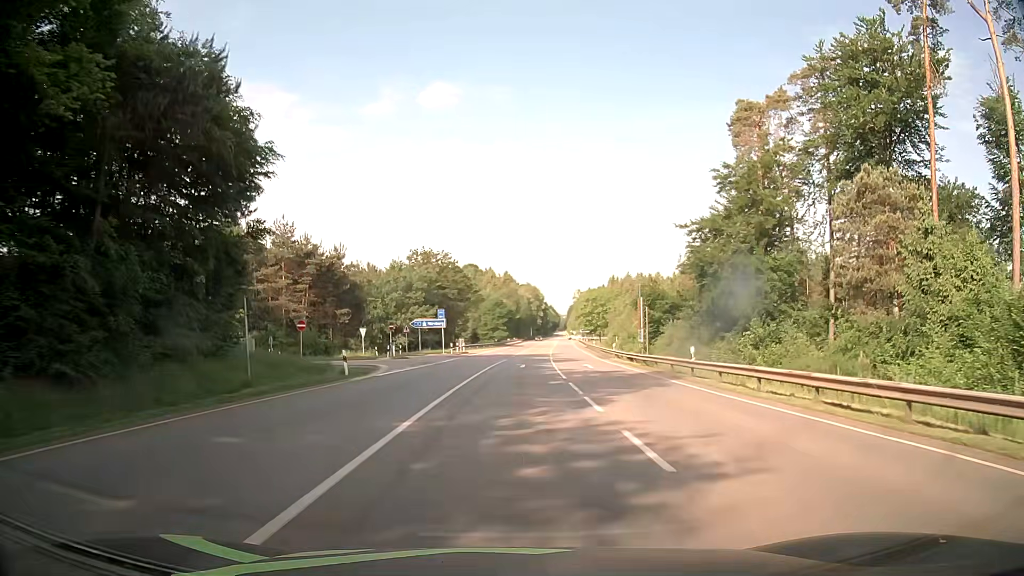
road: secondary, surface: asphalt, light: Day
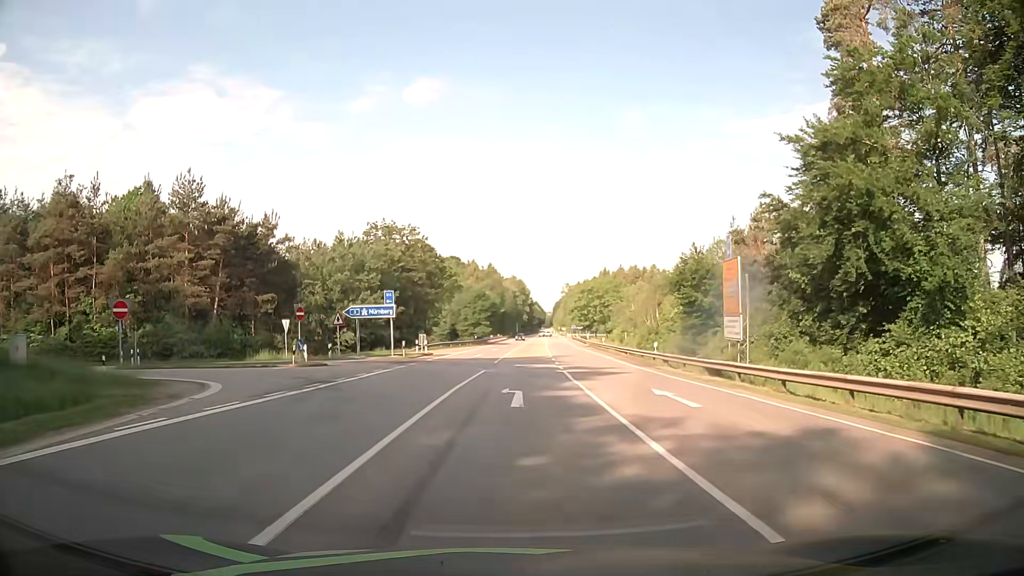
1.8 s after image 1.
(+0.5, +21.4) m; +2°
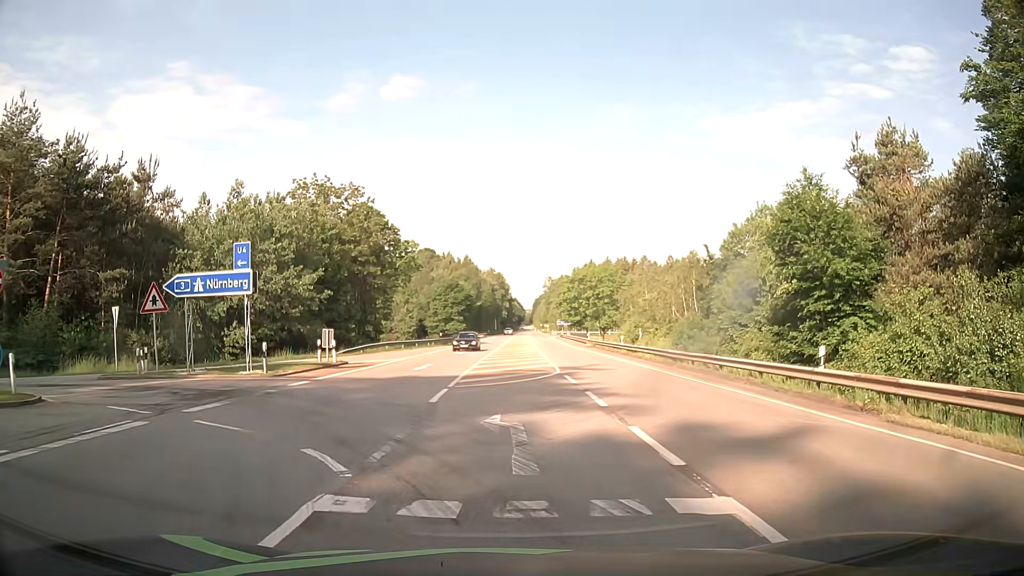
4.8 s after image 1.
(+0.4, +21.3) m; +2°
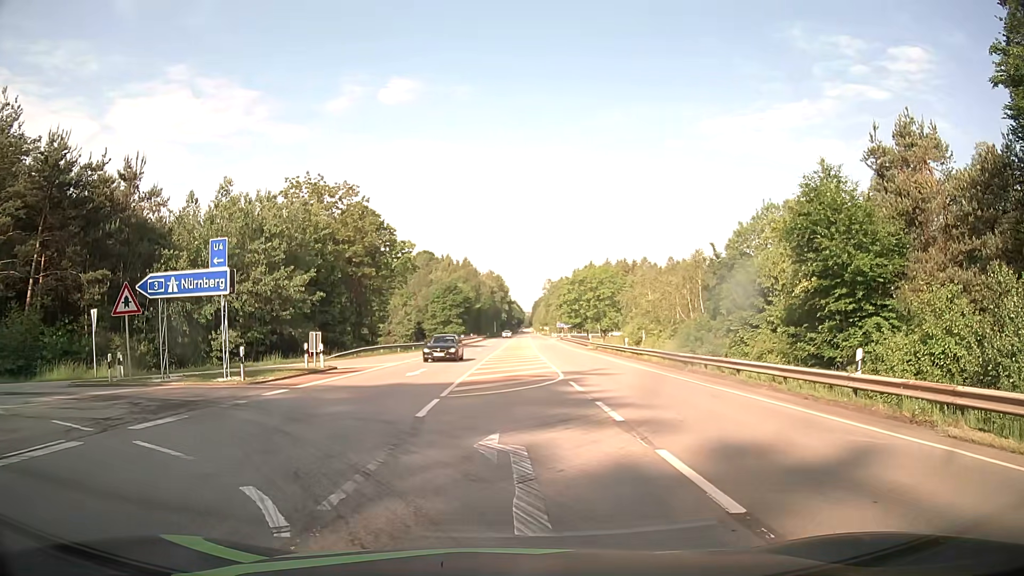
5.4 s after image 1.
(0.0, +1.7) m; -1°
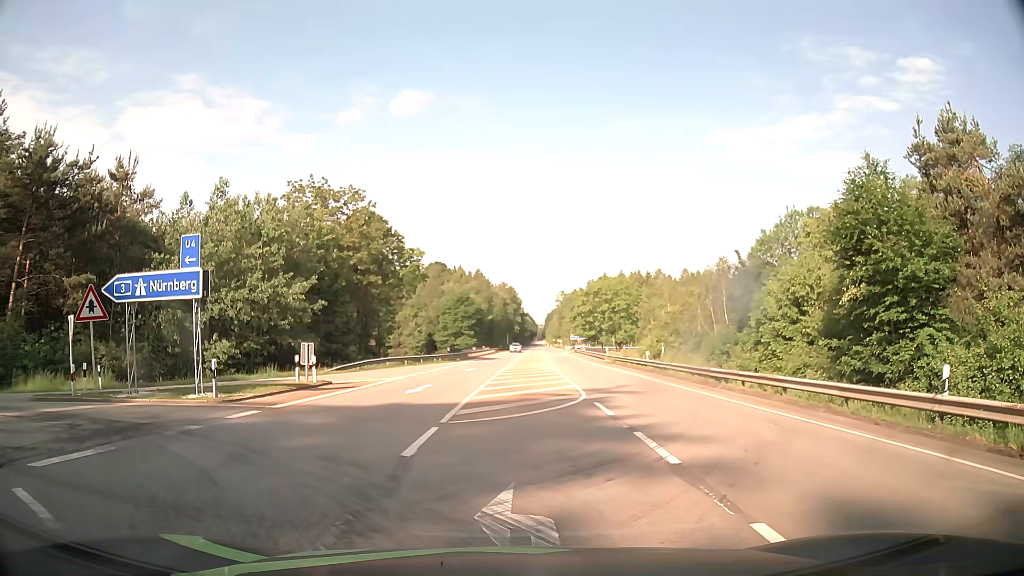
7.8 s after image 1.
(+0.1, +2.8) m; +2°
